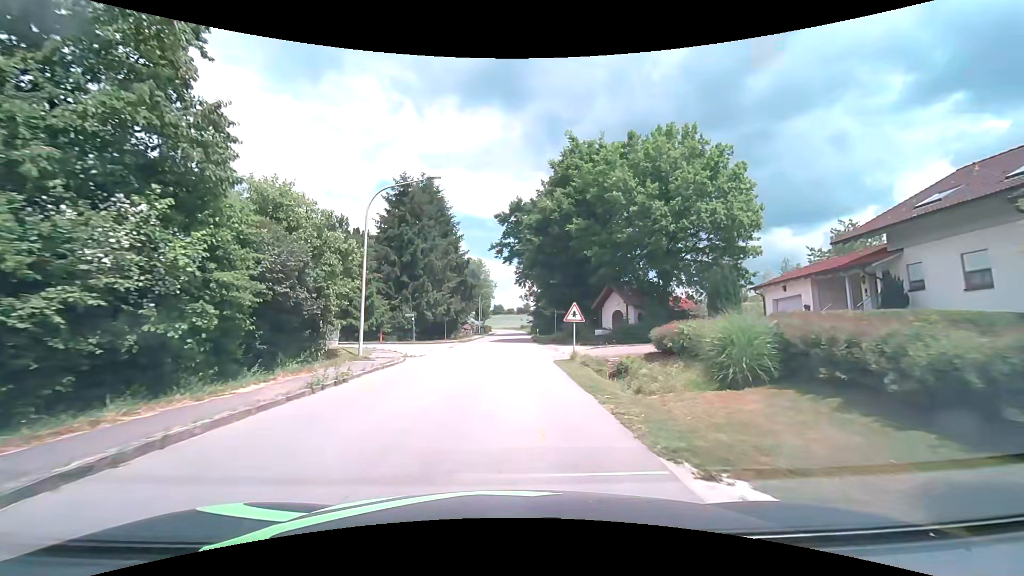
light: Day
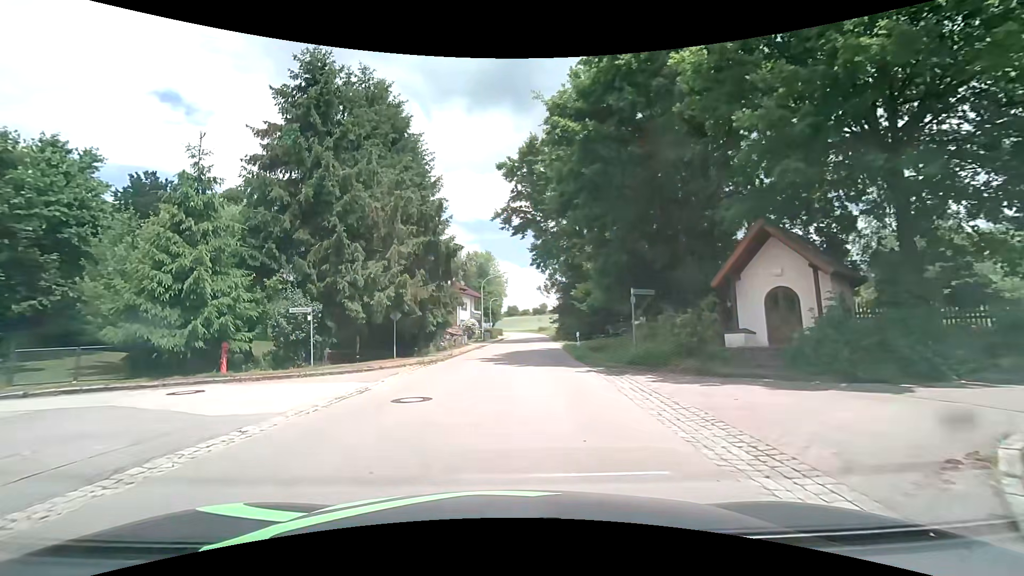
(+0.3, +21.7) m; -2°
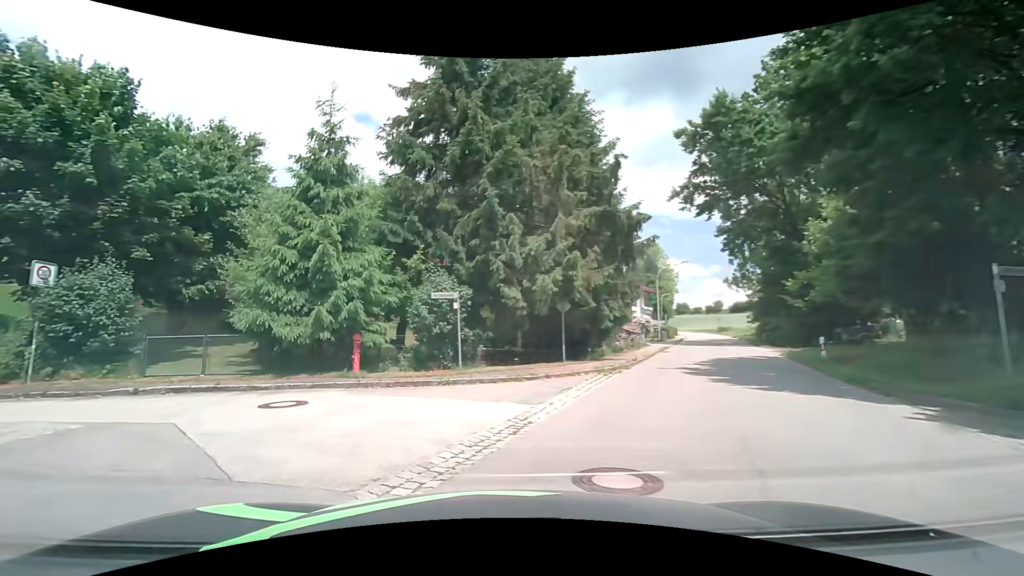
(-0.6, +5.4) m; -18°
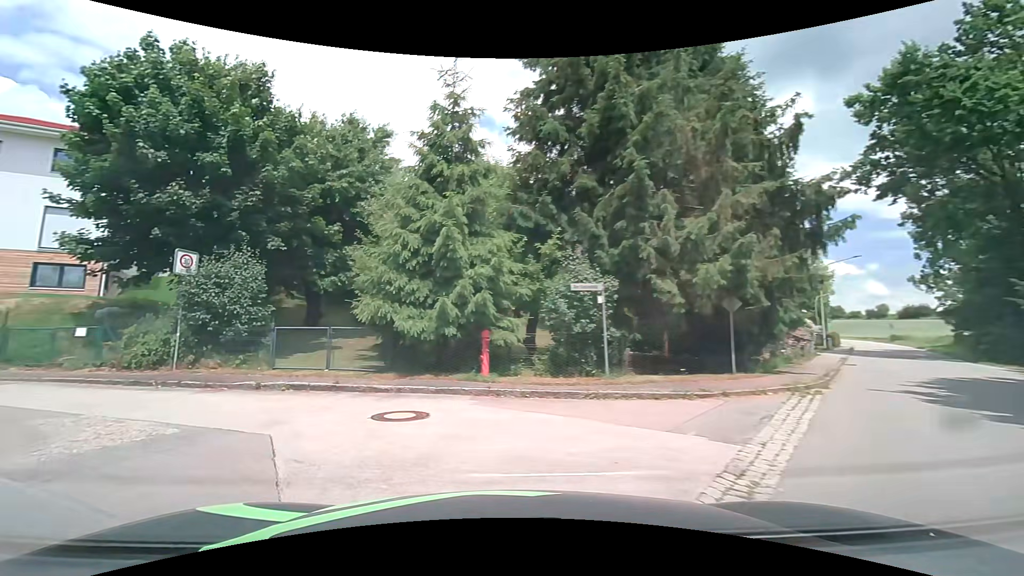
(-0.3, +2.5) m; -14°
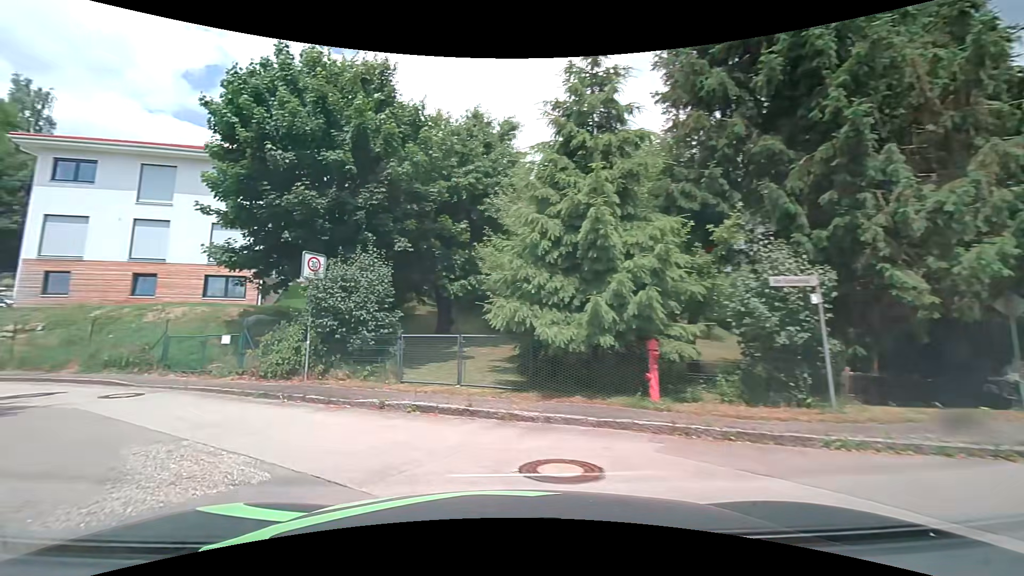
(-0.2, +2.5) m; -16°
